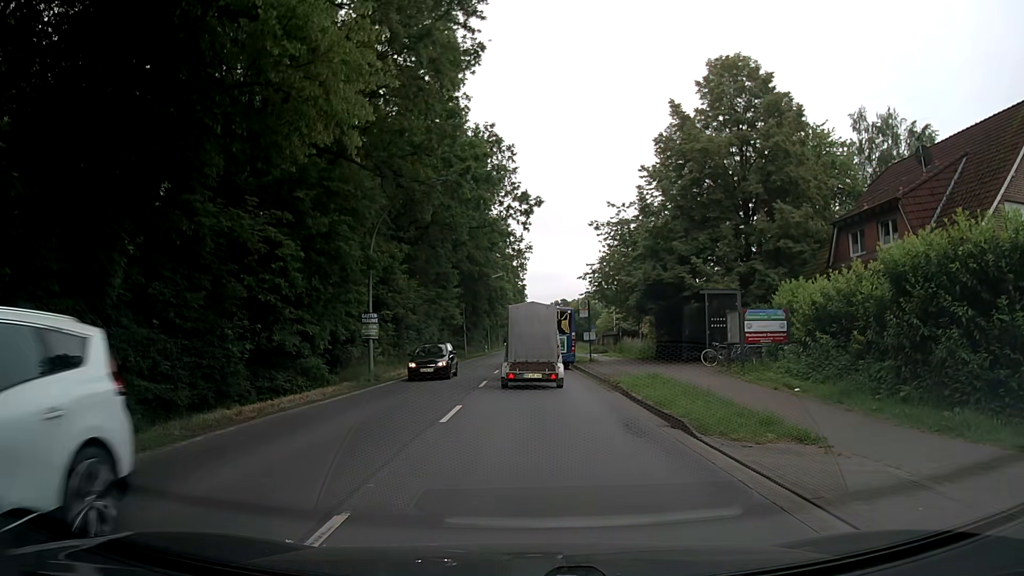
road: secondary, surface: asphalt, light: Day
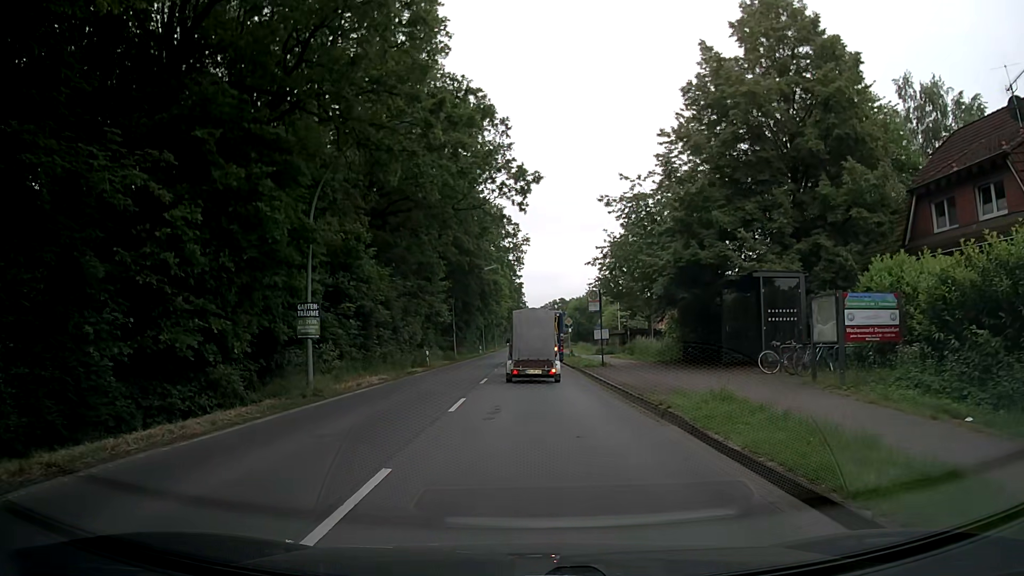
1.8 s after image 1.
(+0.1, +7.4) m; +1°
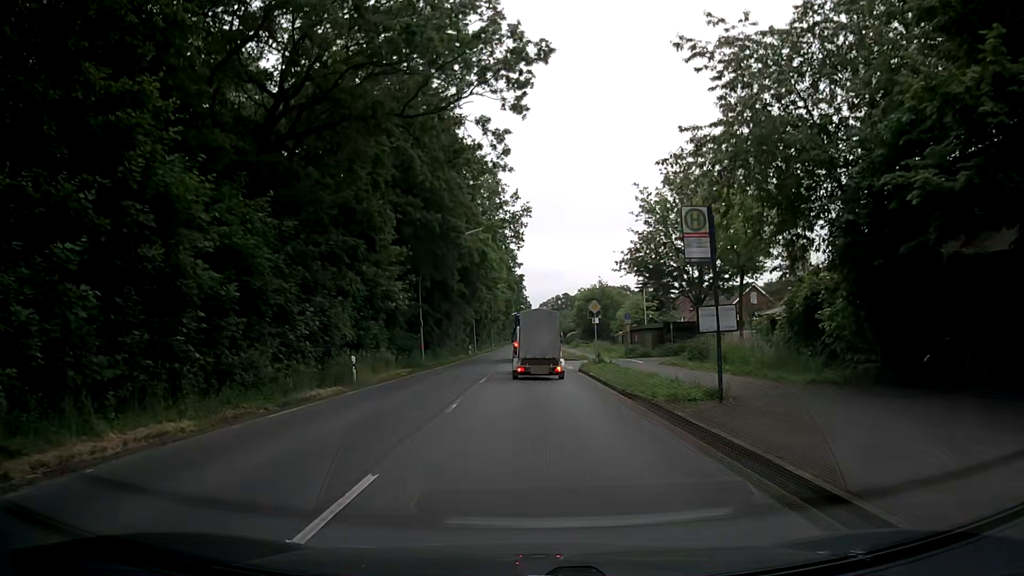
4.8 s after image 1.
(-0.3, +18.8) m; -2°
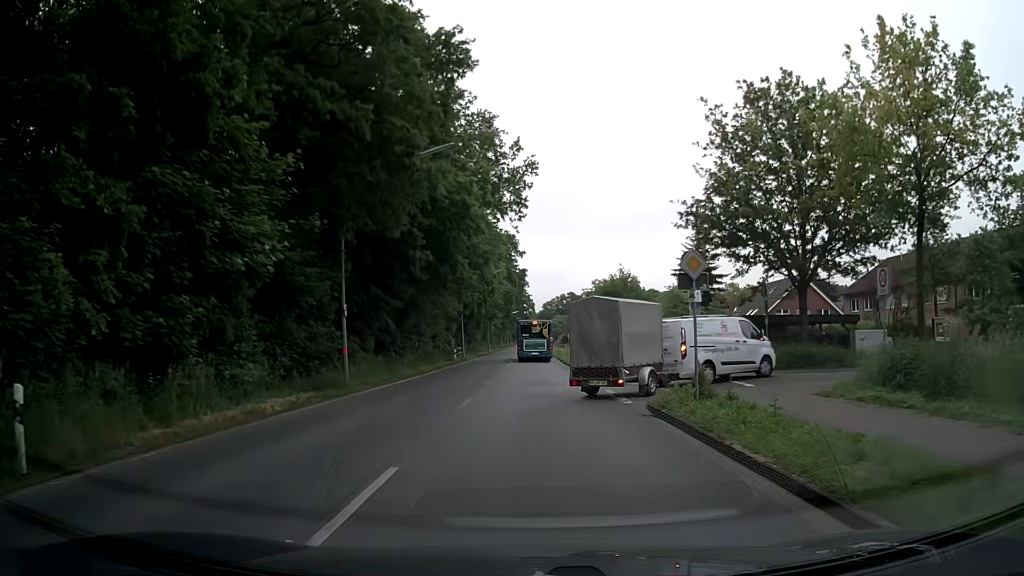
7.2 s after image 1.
(0.0, +17.8) m; 0°
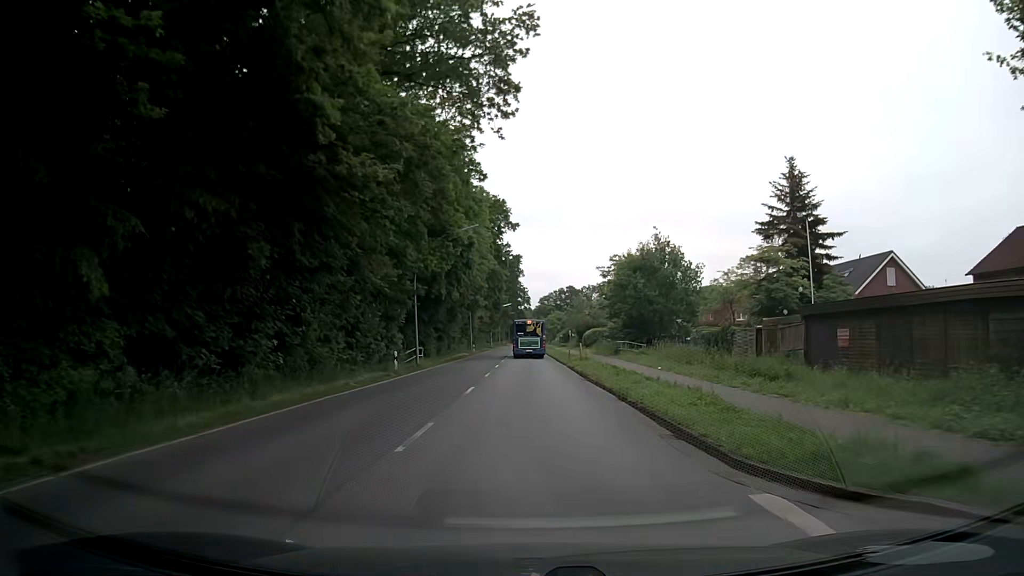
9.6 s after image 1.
(+0.1, +23.6) m; 0°
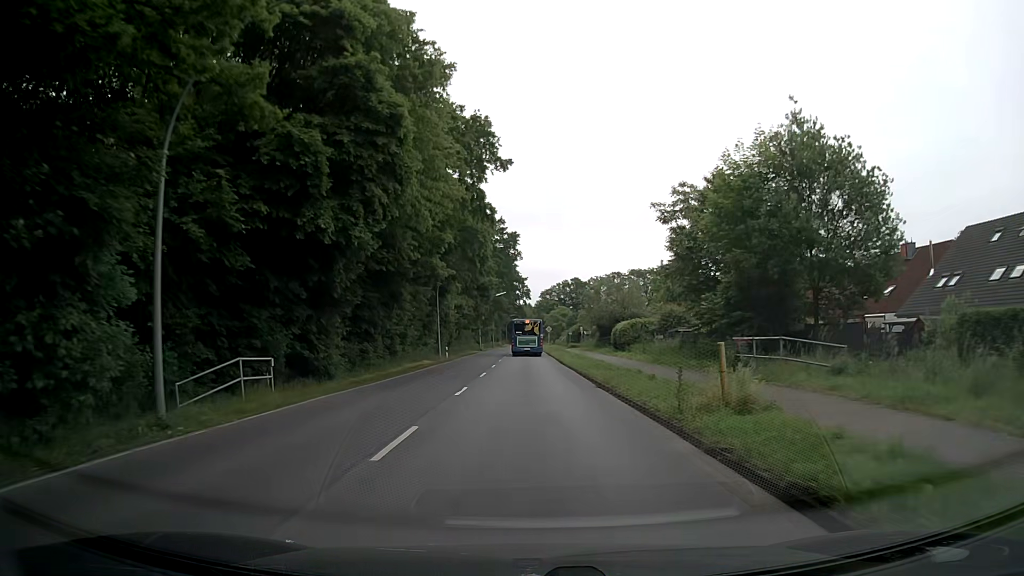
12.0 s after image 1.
(+0.3, +28.3) m; +1°
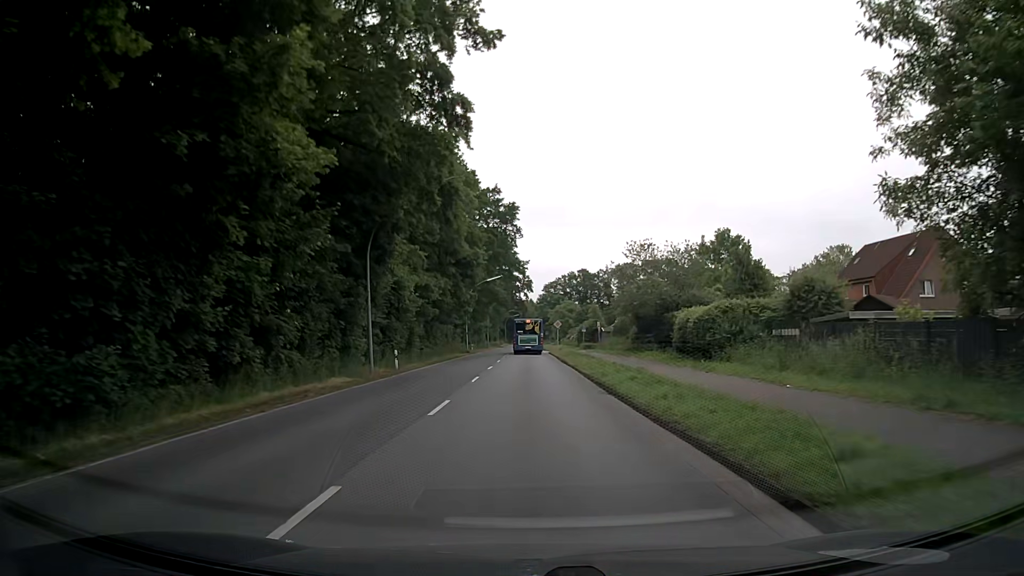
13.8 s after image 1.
(-0.1, +22.5) m; 0°
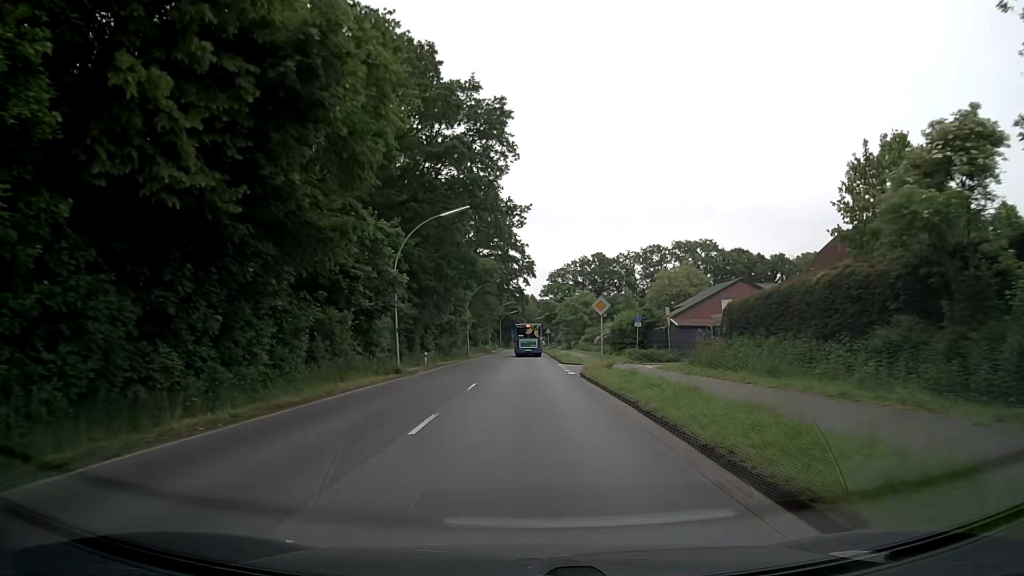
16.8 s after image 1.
(-0.2, +38.9) m; 0°
(0, +10) (0, +20) (0, +30) (0, +40) (0, +50) (0, +60) (0, +70) (0, +80) (-1, +90) (-1, +100) m
